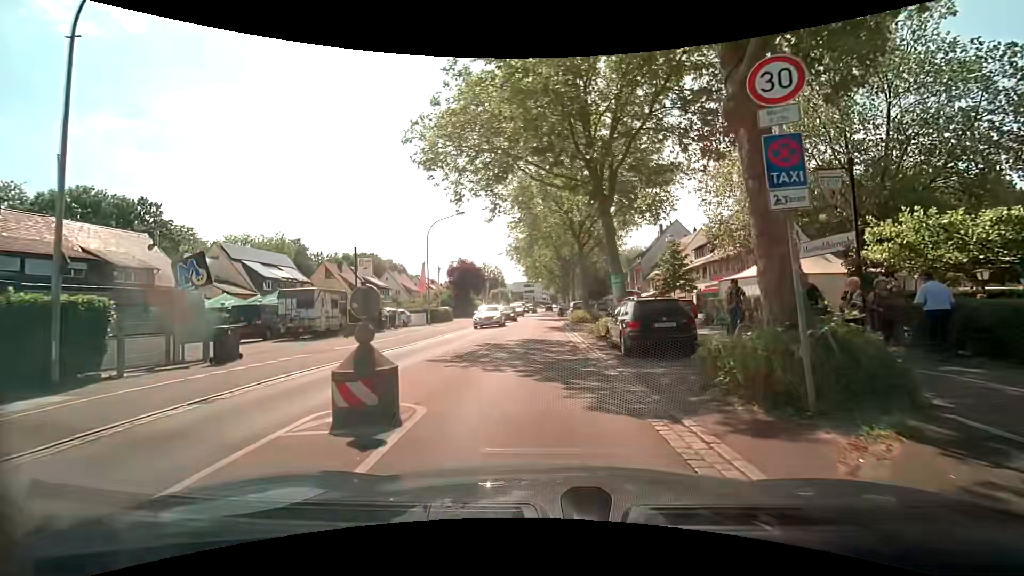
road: secondary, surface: asphalt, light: Day
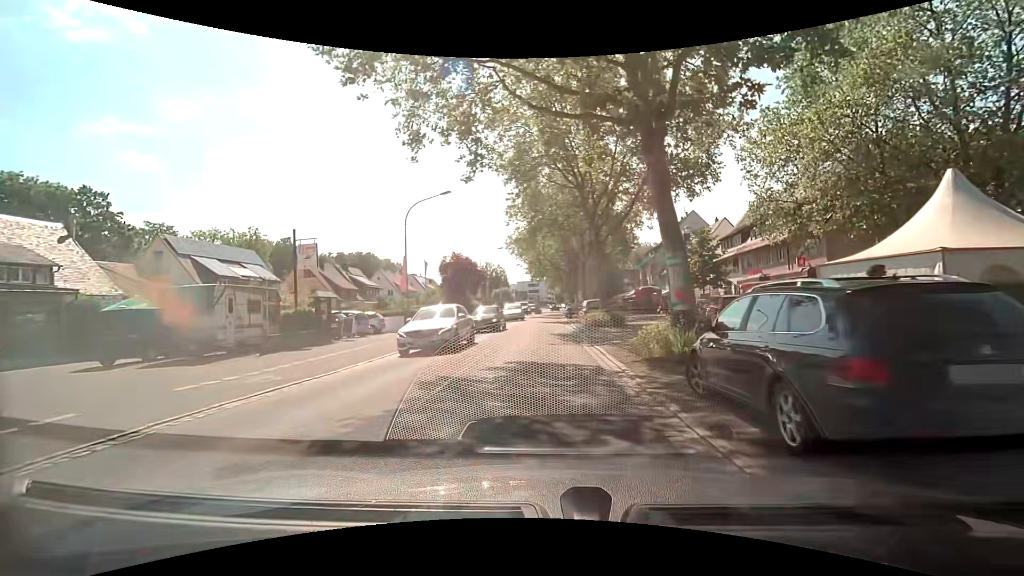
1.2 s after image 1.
(-0.1, +8.3) m; -2°
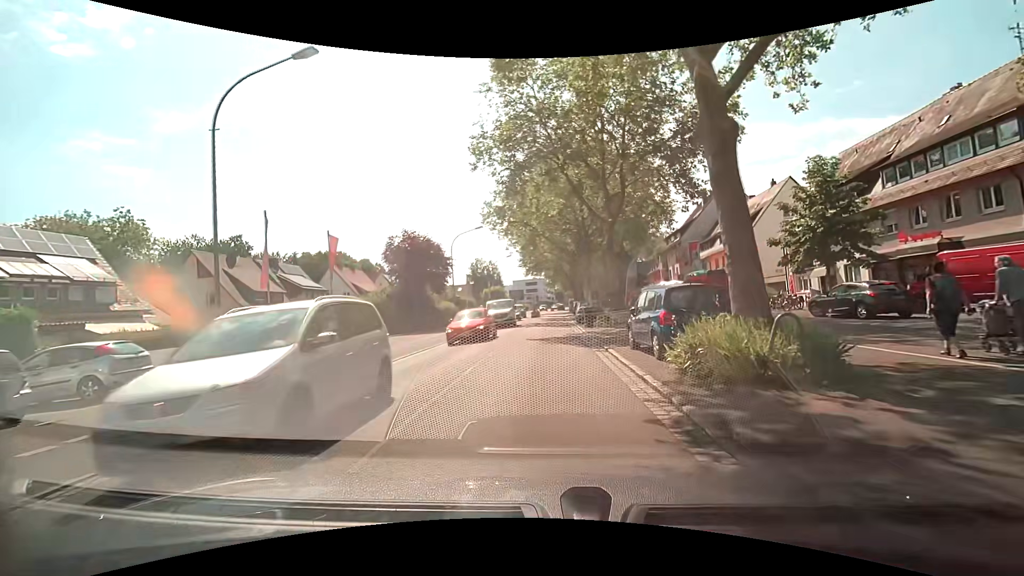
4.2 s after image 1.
(+0.4, +20.4) m; +1°
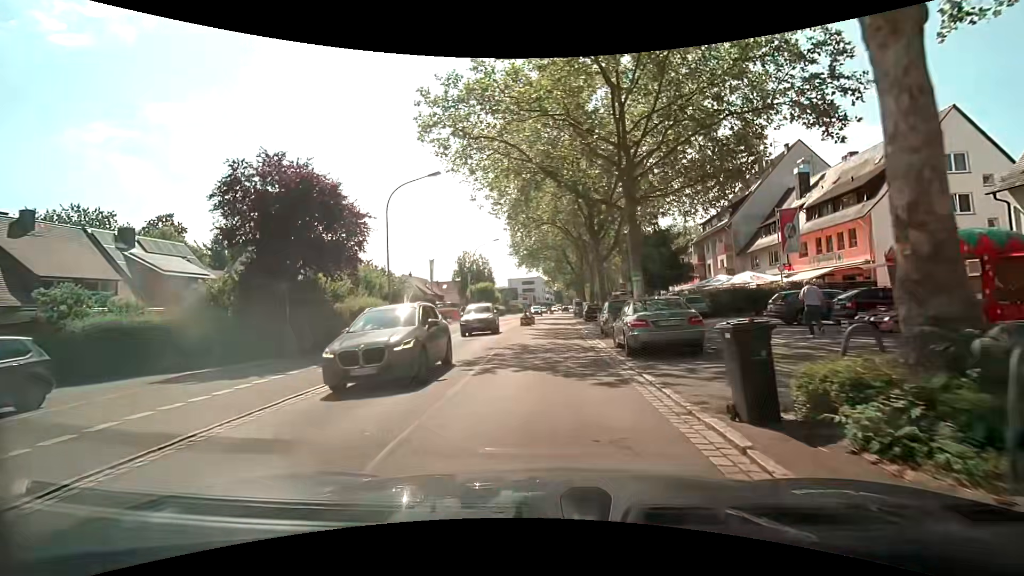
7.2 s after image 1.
(0.0, +20.9) m; 0°
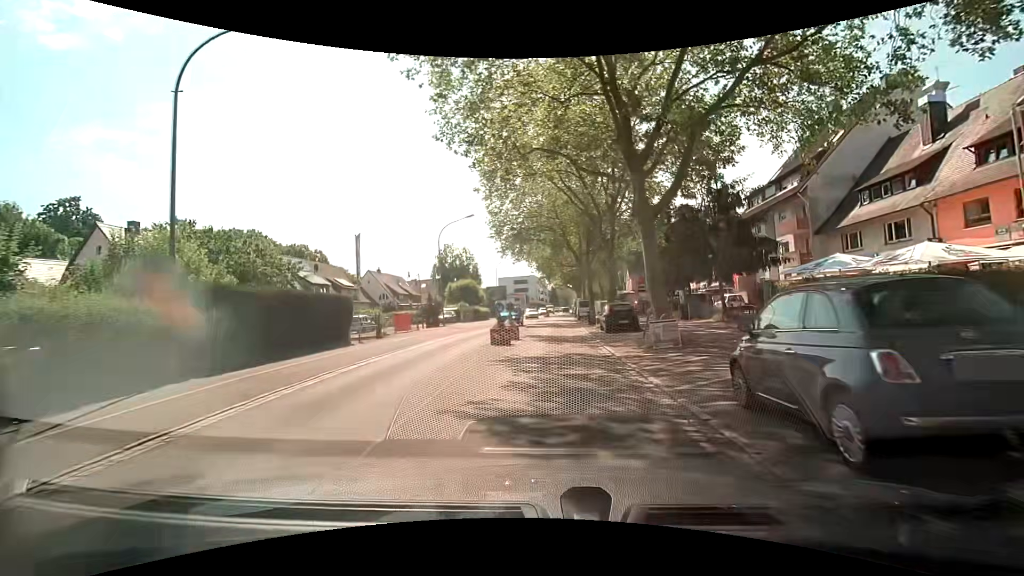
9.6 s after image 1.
(+0.1, +17.2) m; +1°
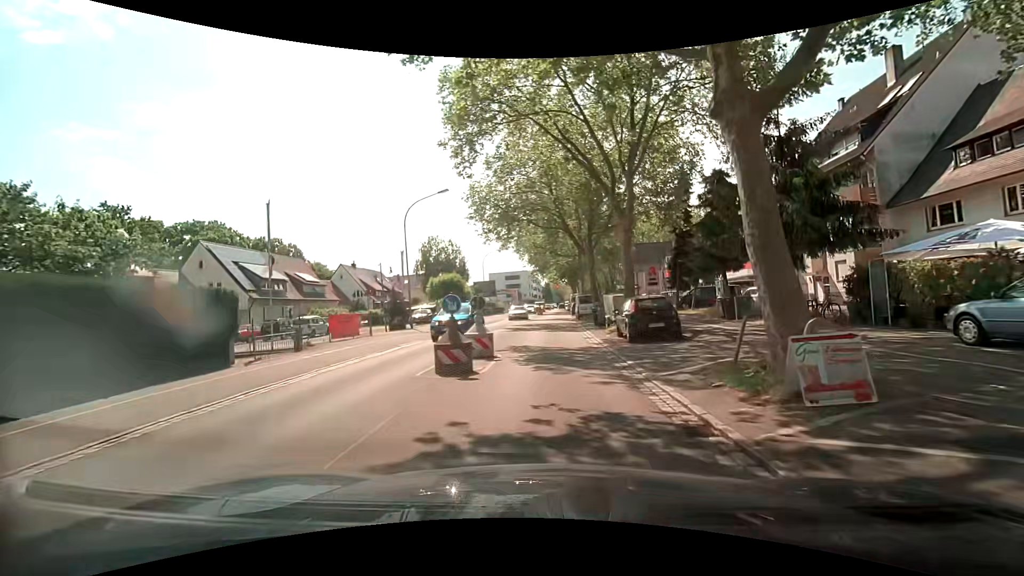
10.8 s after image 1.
(0.0, +8.7) m; 0°
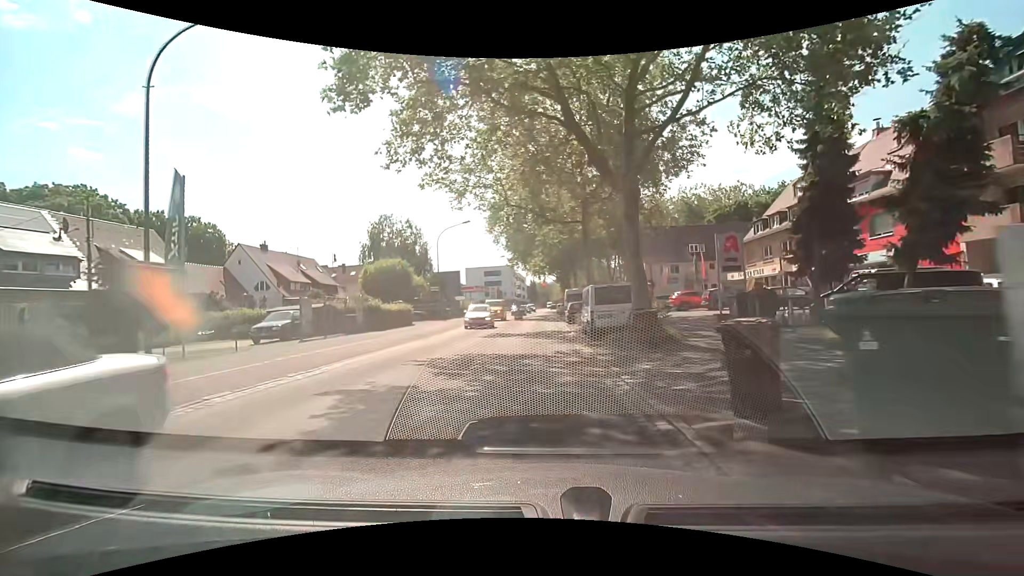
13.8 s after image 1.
(+0.7, +22.4) m; +3°
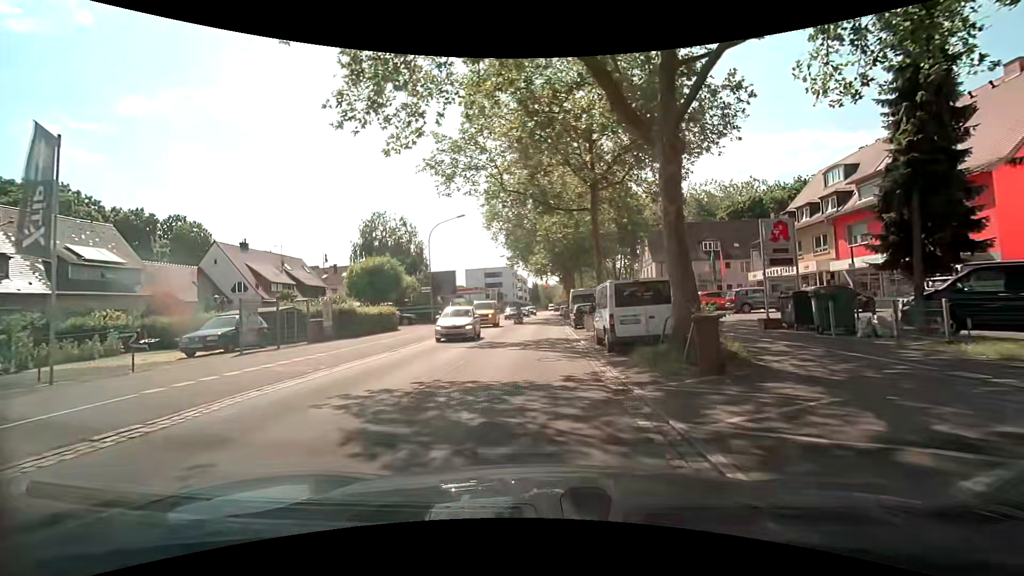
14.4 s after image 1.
(0.0, +4.6) m; -1°
